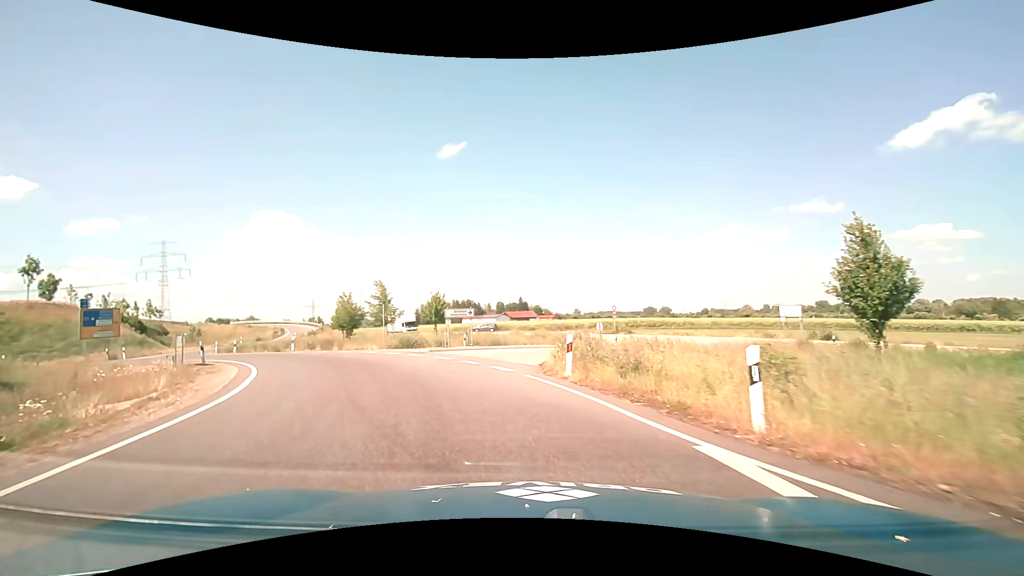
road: primary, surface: asphalt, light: Day
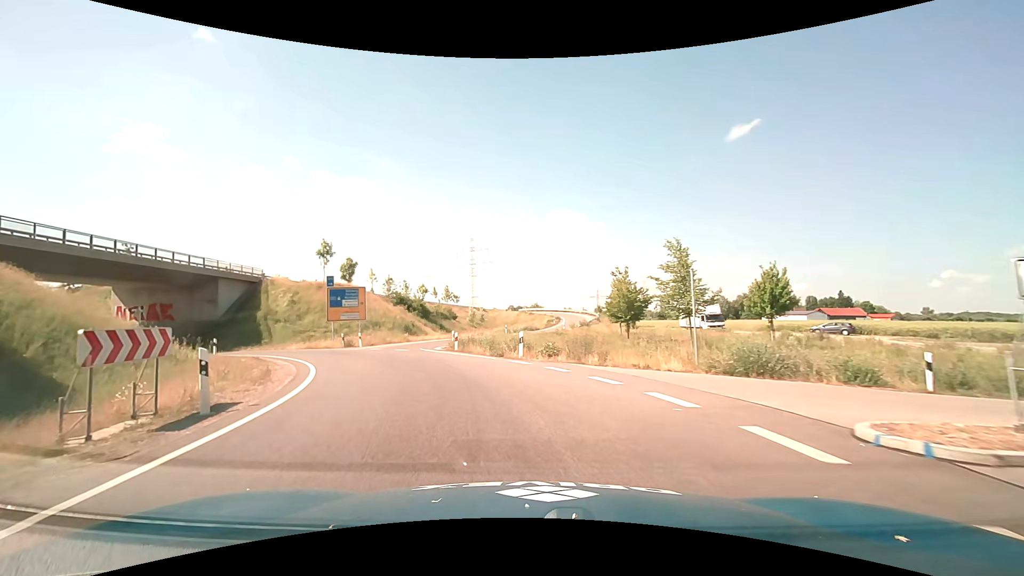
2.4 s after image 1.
(-5.5, +18.8) m; -32°
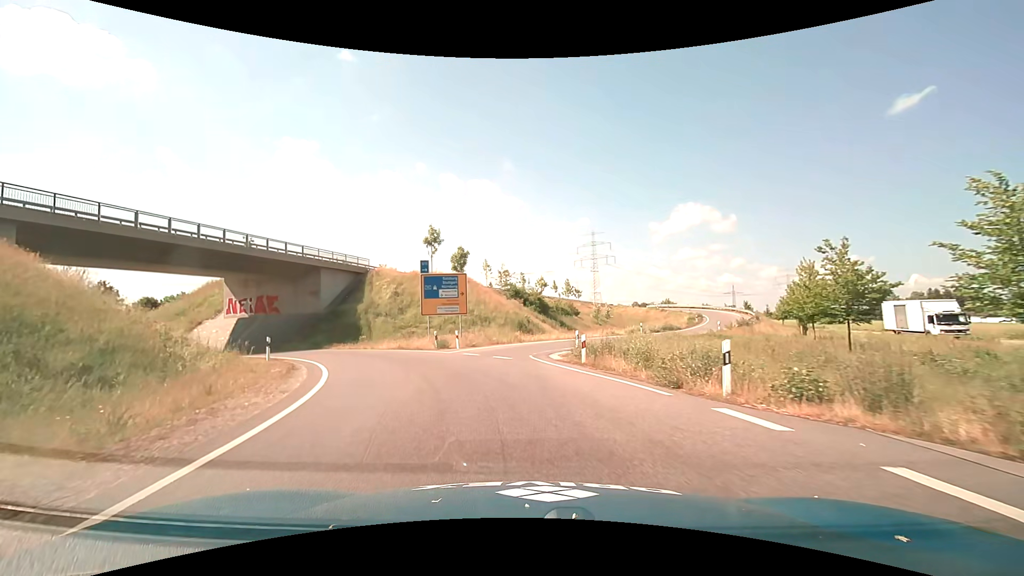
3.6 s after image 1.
(-1.3, +9.7) m; -14°
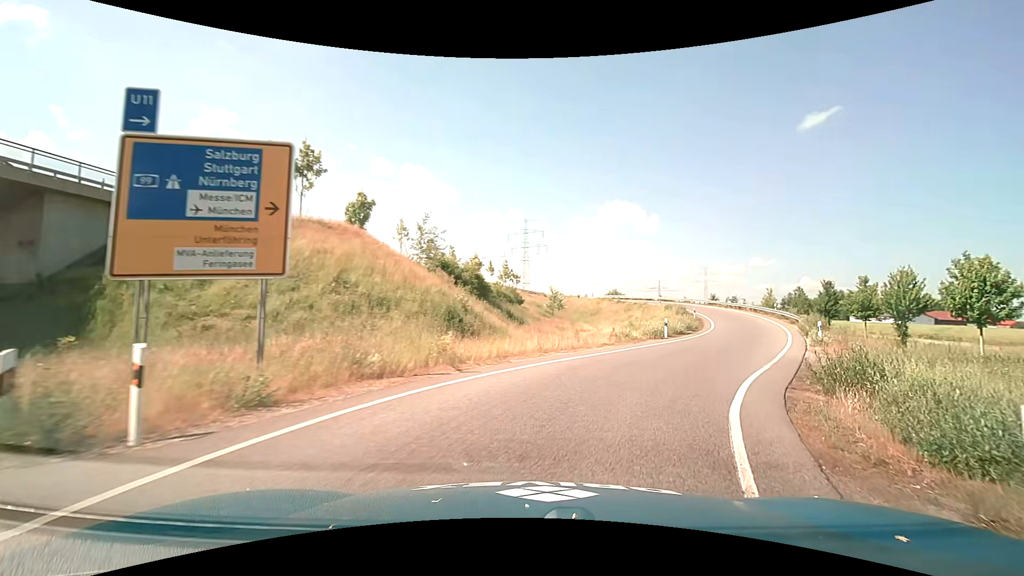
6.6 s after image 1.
(-1.2, +22.9) m; +8°
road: trunk_link
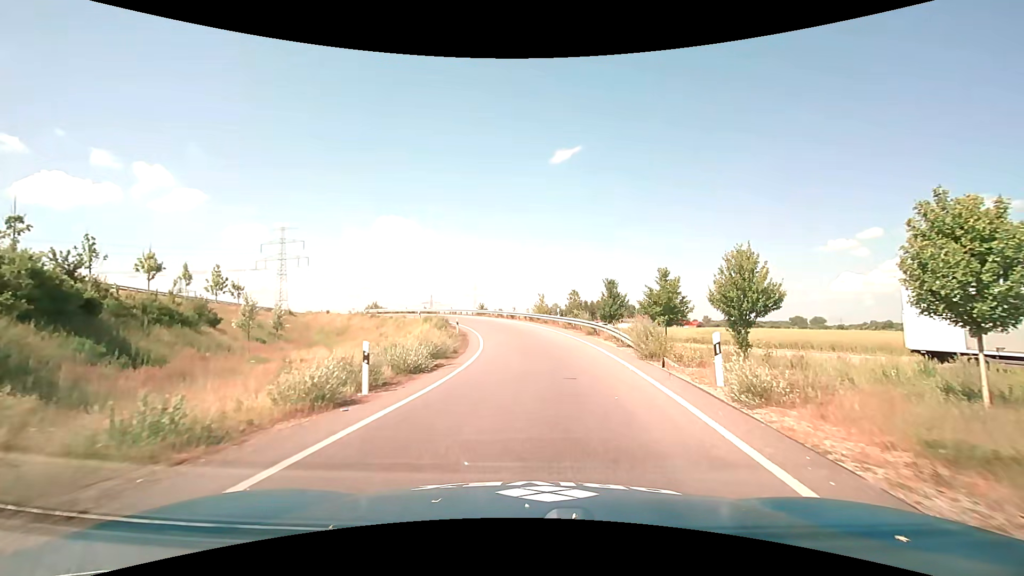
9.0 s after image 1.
(+5.5, +17.3) m; +26°
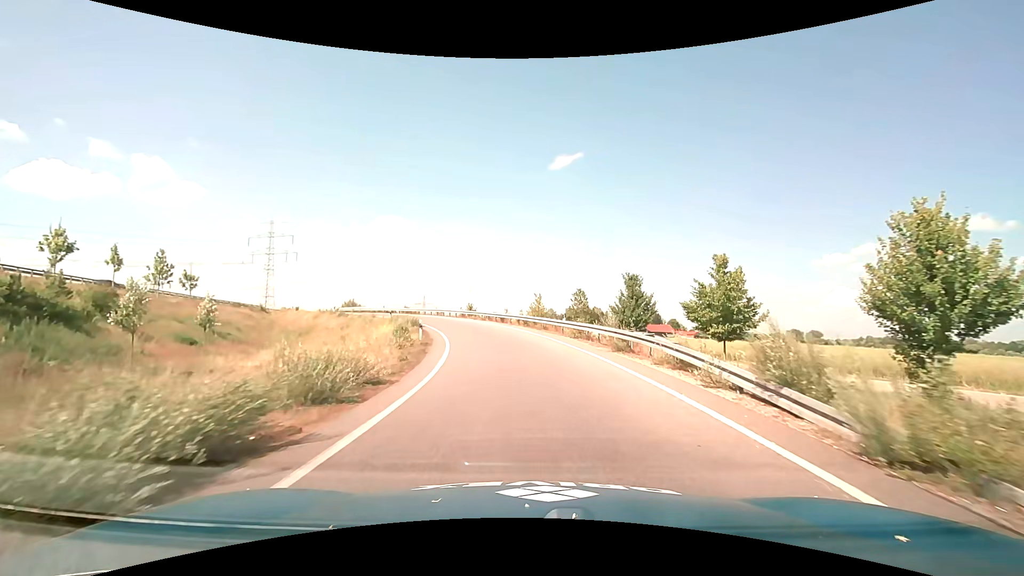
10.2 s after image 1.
(+0.1, +10.5) m; 0°
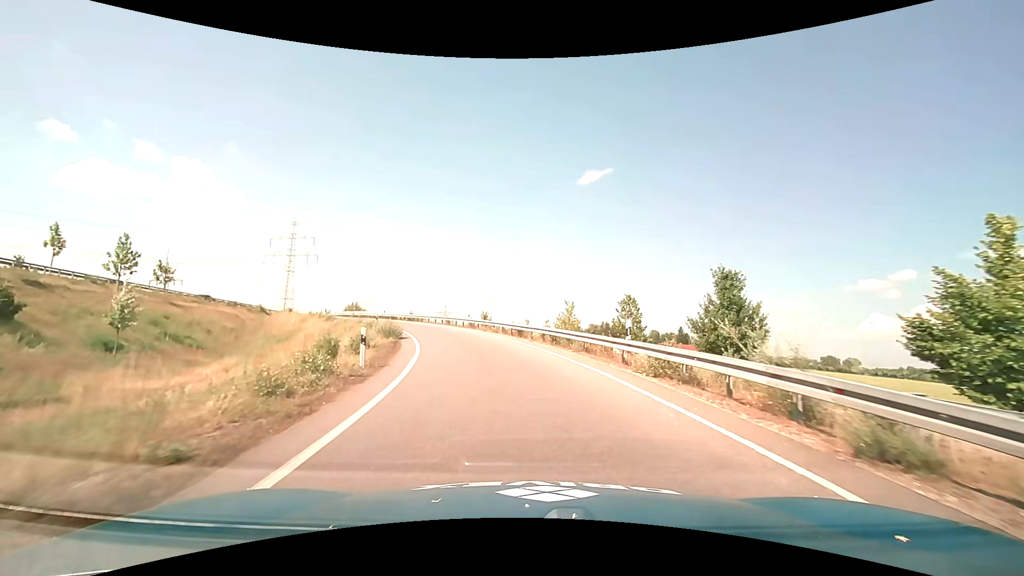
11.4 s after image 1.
(-0.2, +11.7) m; -2°
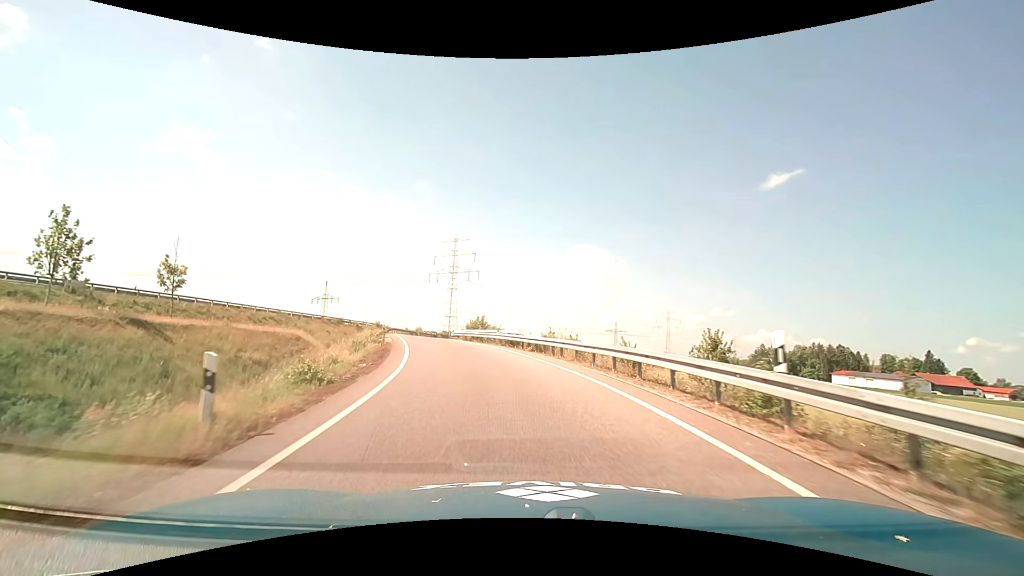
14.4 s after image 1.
(-5.0, +33.1) m; -19°
(0, +10) (-2, +20) (-4, +30) (-7, +39) (-10, +49) (-12, +59) (-13, +69) (-14, +79) (-14, +89) (-13, +98) m
